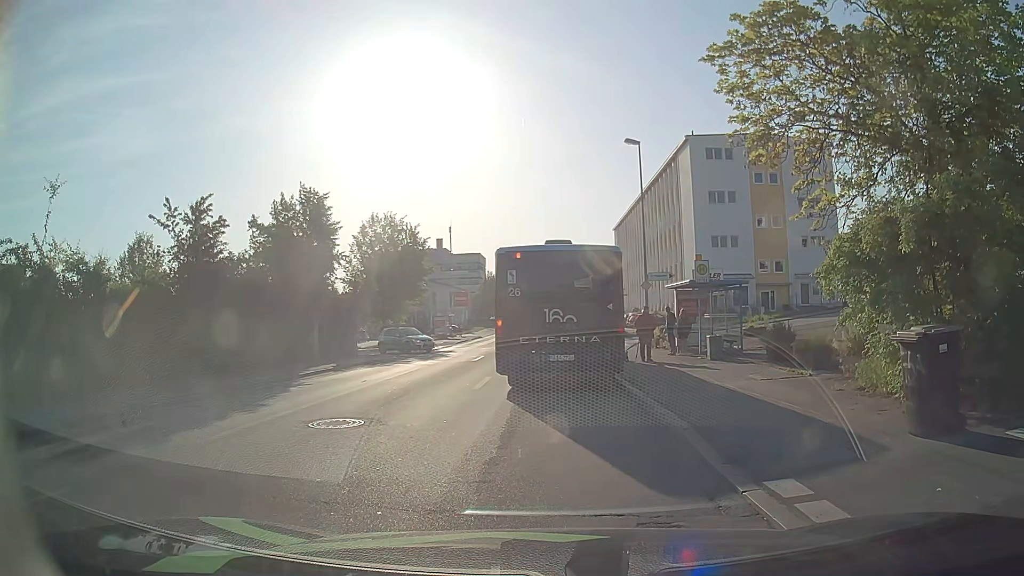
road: tertiary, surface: asphalt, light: Day
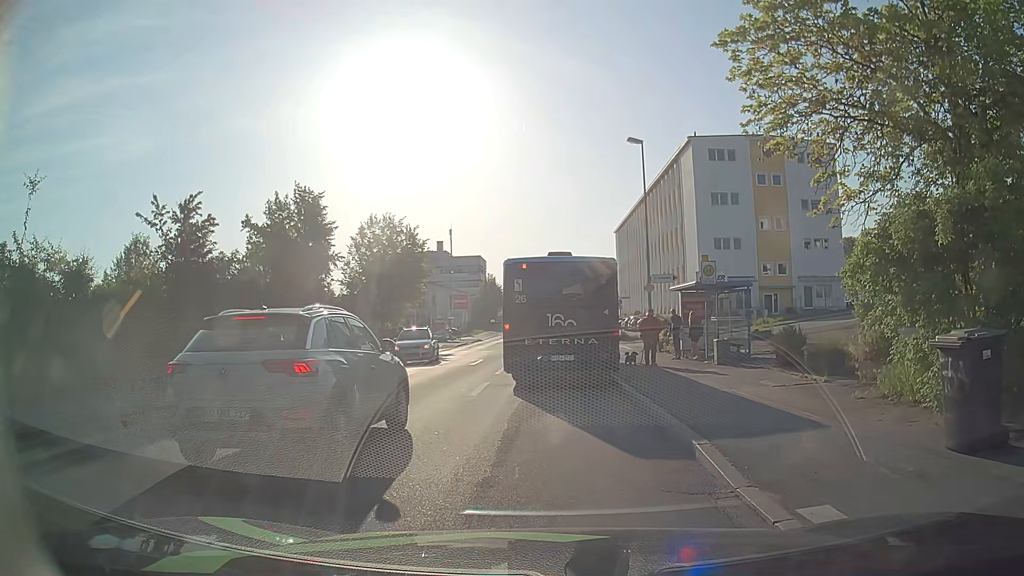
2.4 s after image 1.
(0.0, +0.8) m; 0°
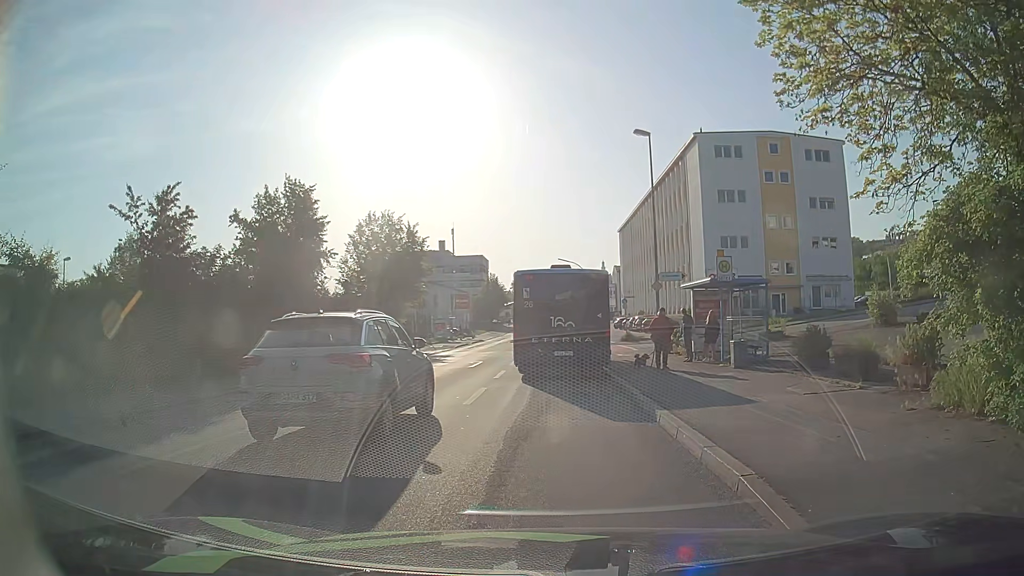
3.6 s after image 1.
(0.0, +1.6) m; -1°
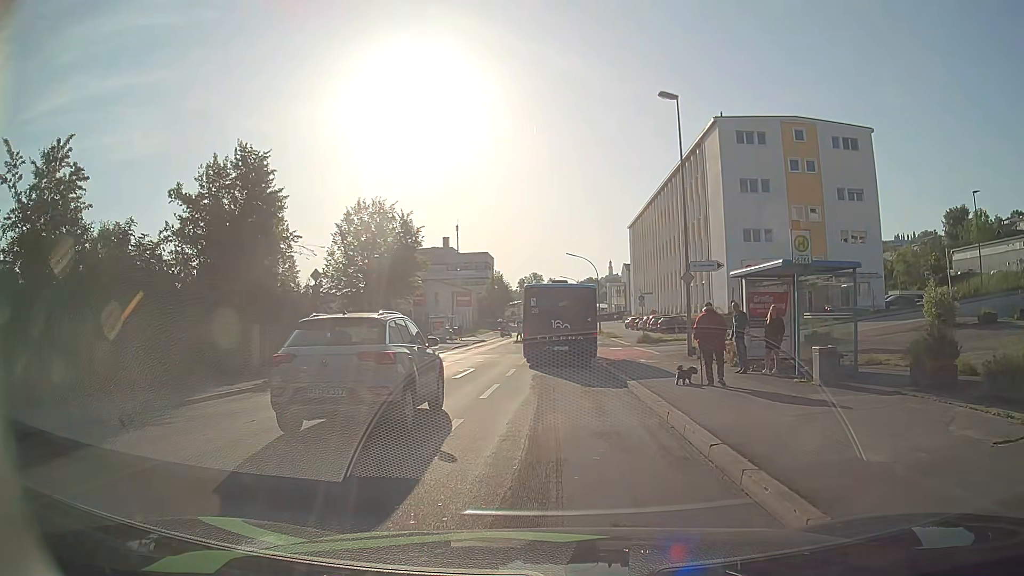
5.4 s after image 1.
(+0.1, +5.6) m; +1°
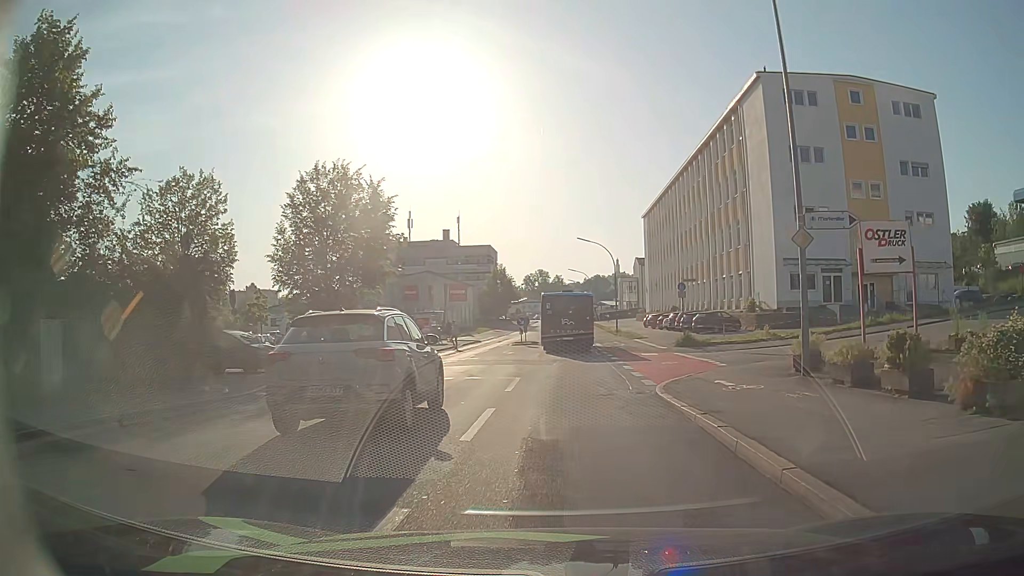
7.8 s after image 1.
(-0.3, +11.4) m; -1°
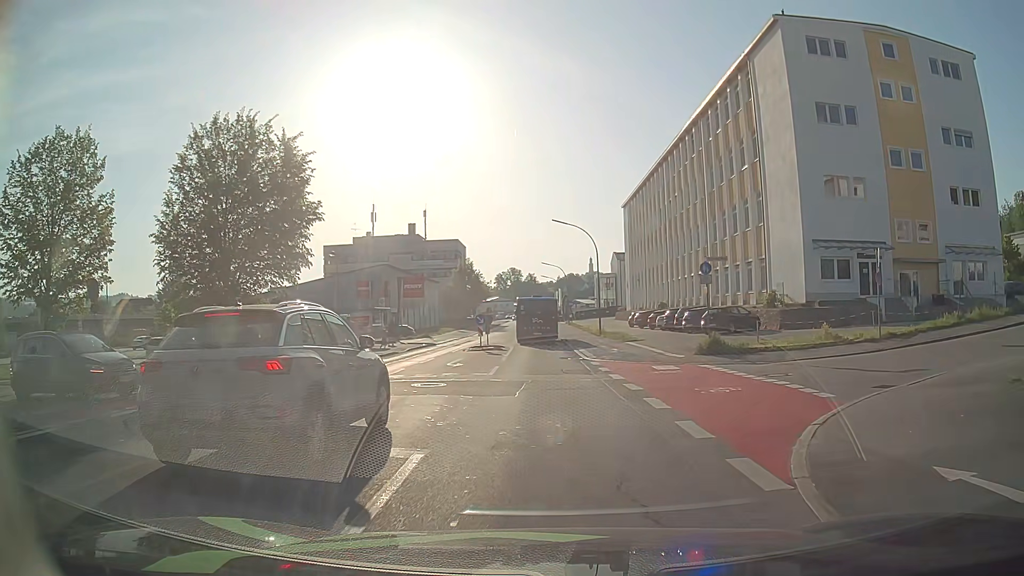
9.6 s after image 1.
(+0.1, +10.4) m; +1°
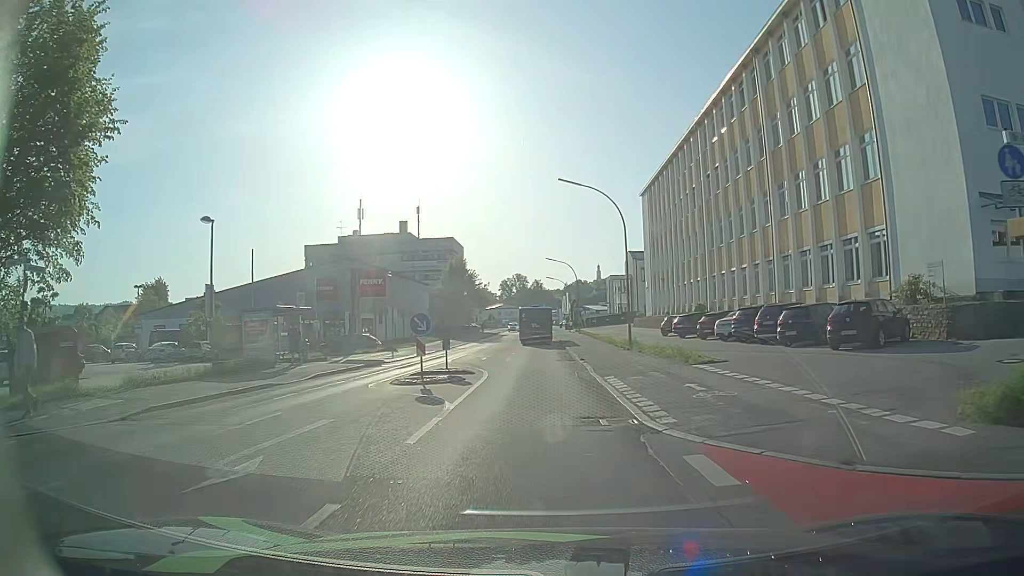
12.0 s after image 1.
(+0.3, +16.6) m; +1°
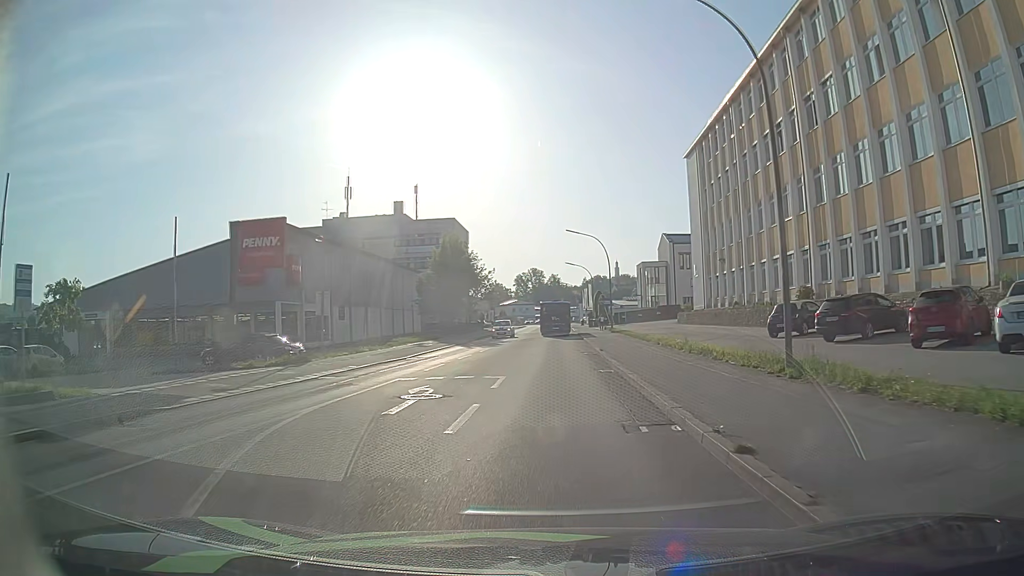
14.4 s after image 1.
(-0.8, +21.4) m; -3°
(0, +10) (0, +20) (0, +30) (+1, +40) (+1, +50) (+1, +60) (+1, +70) (+1, +80) (+2, +90) (+2, +100) m
